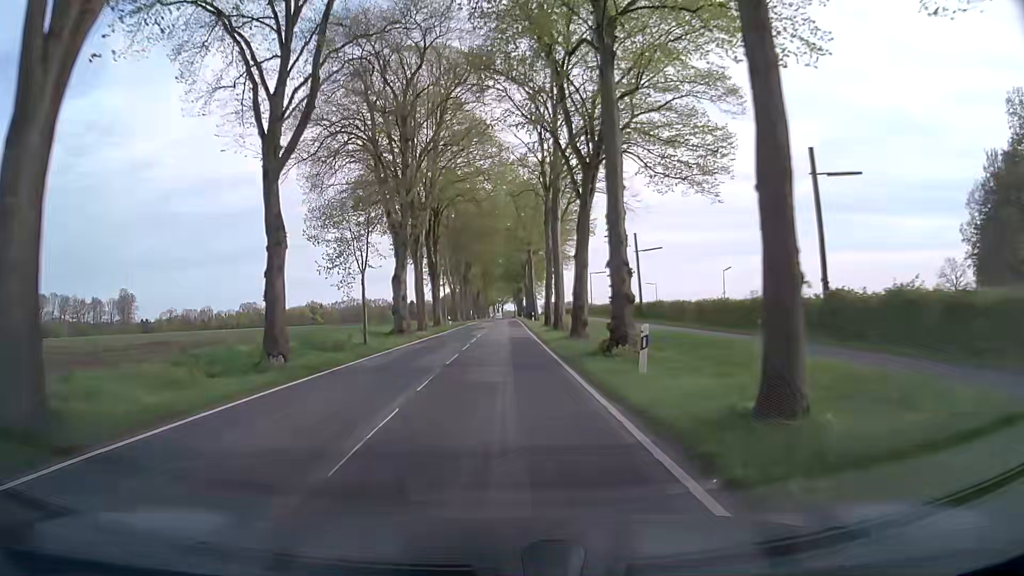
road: secondary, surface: asphalt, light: Day
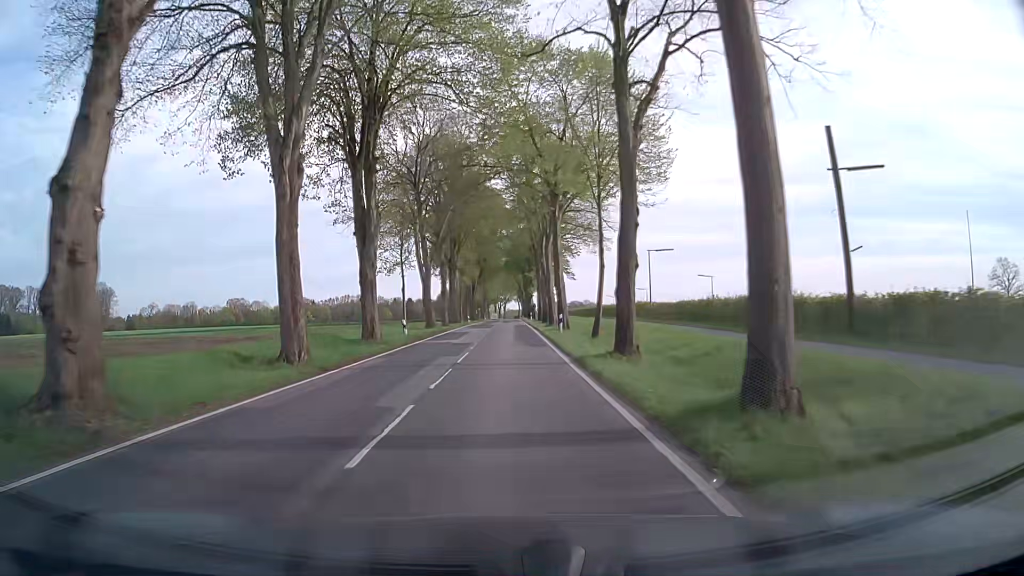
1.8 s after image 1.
(+0.1, +29.0) m; 0°
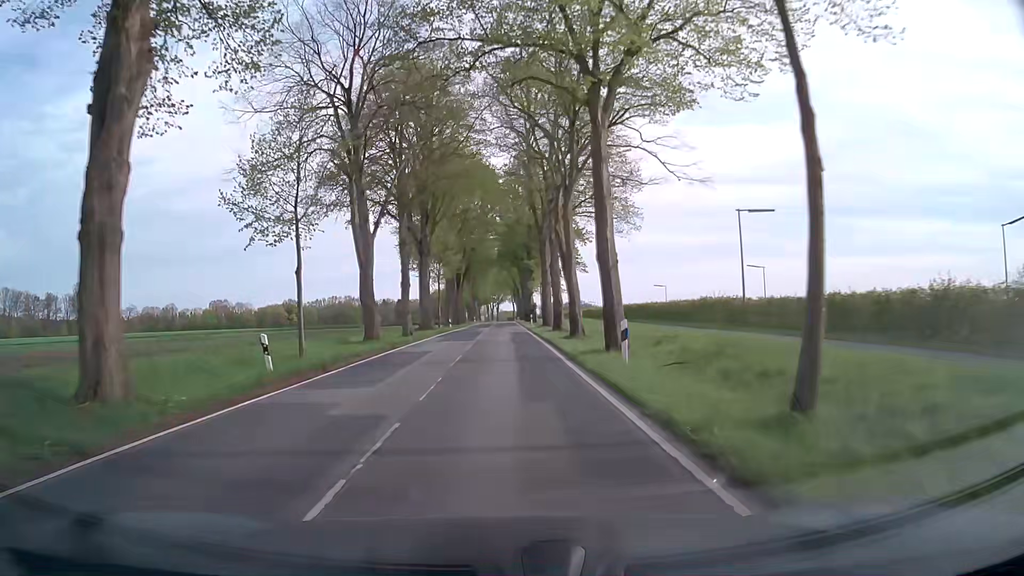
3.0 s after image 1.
(+0.1, +19.1) m; +1°
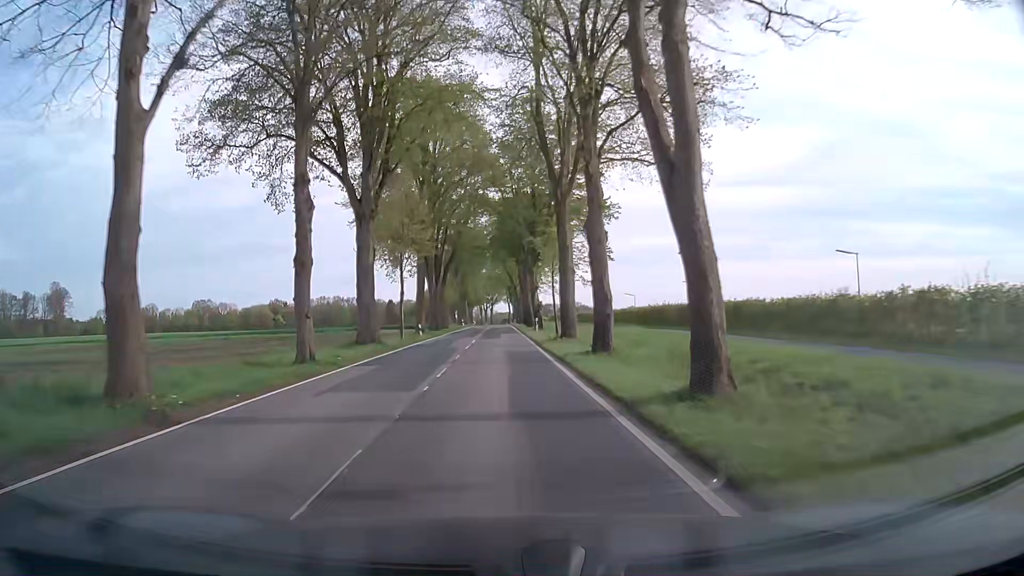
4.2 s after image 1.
(0.0, +19.1) m; 0°
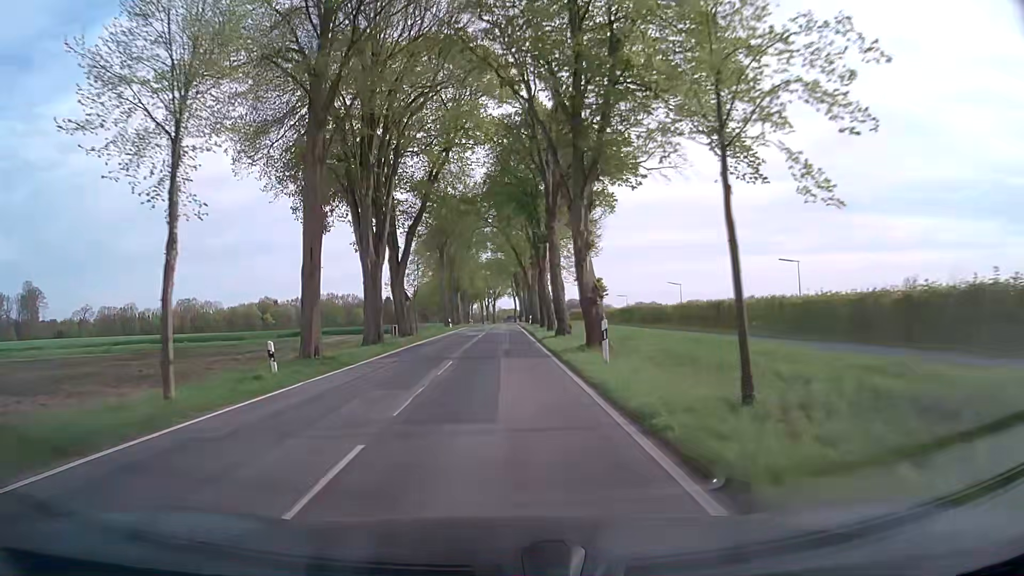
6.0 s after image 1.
(-0.1, +29.1) m; 0°
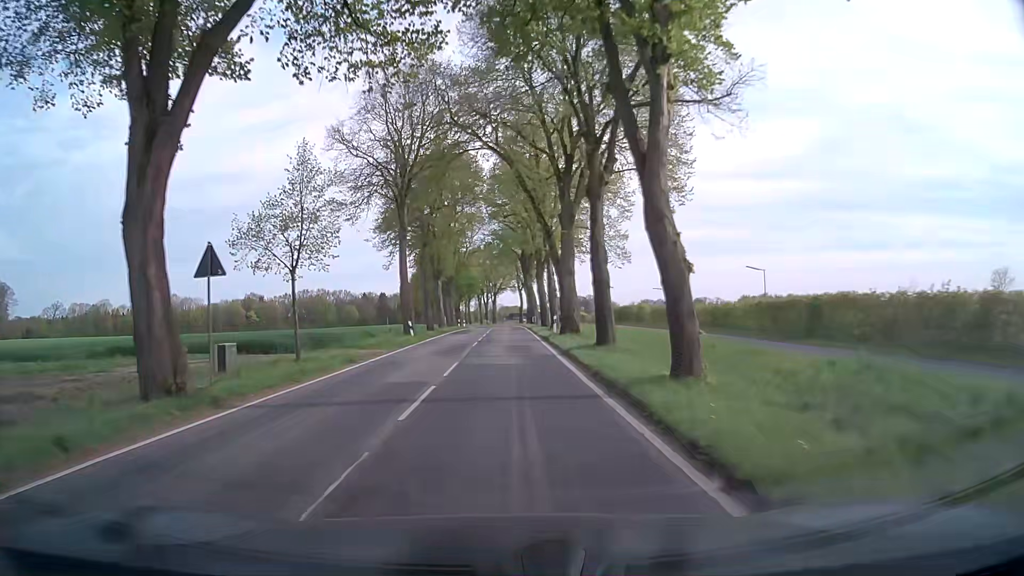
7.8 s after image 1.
(-0.1, +29.6) m; -1°
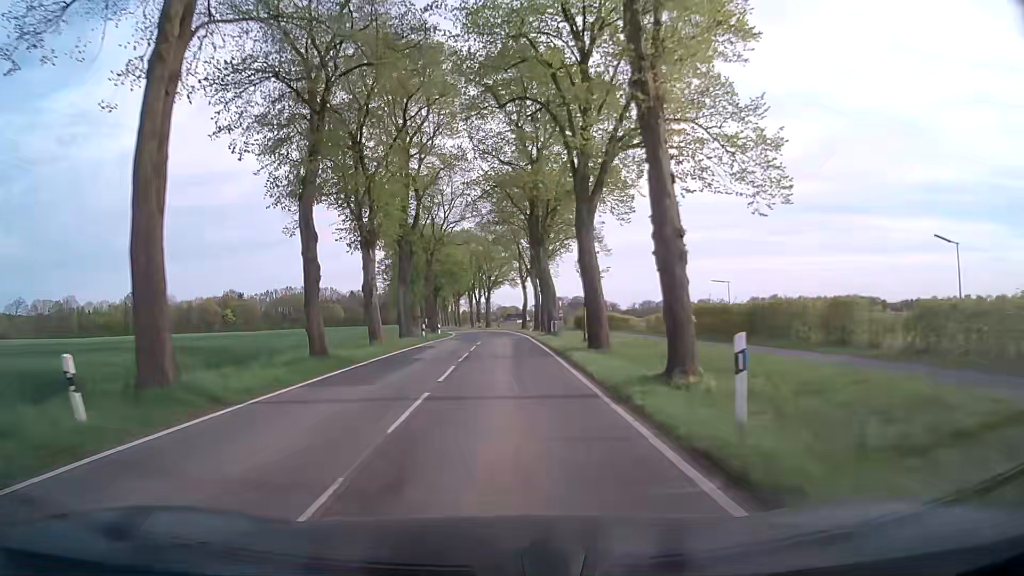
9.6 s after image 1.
(+0.3, +30.1) m; +1°
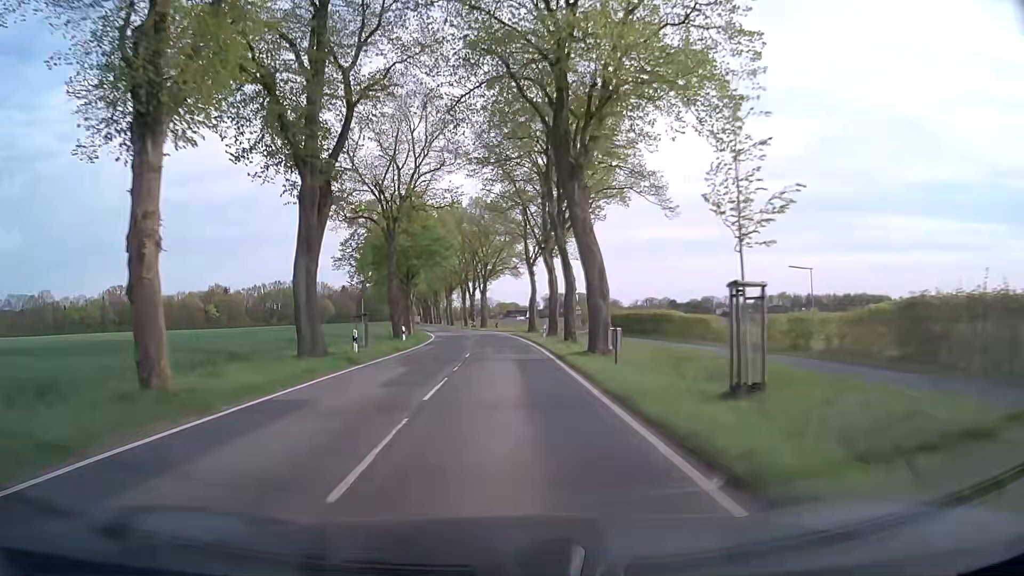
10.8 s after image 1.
(0.0, +20.2) m; 0°
(0, +10) (0, +20) (0, +30) (-1, +40) (-1, +50) (-2, +60) (-4, +70) (-5, +80) (-7, +90) (-9, +99) m
